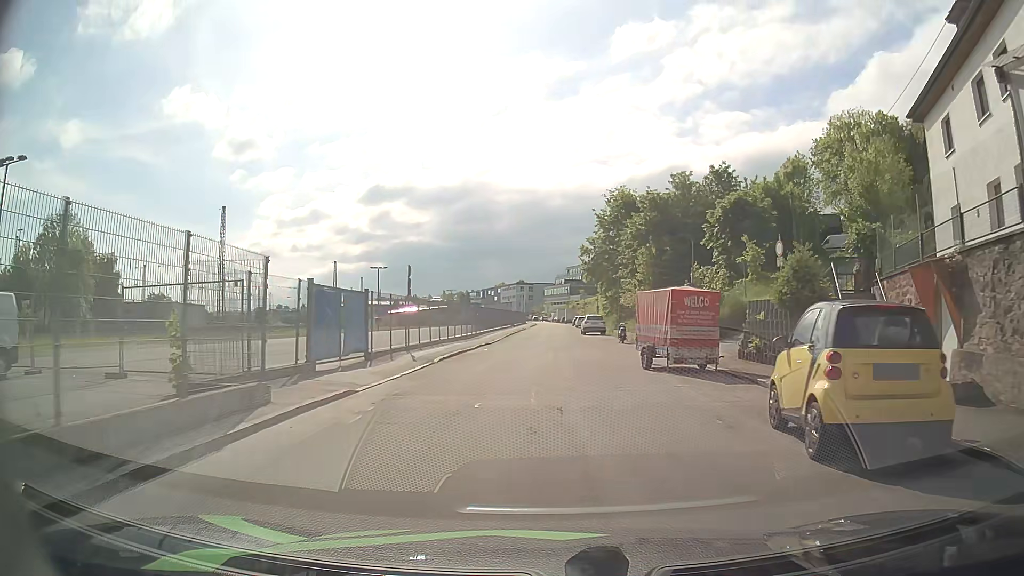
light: Day
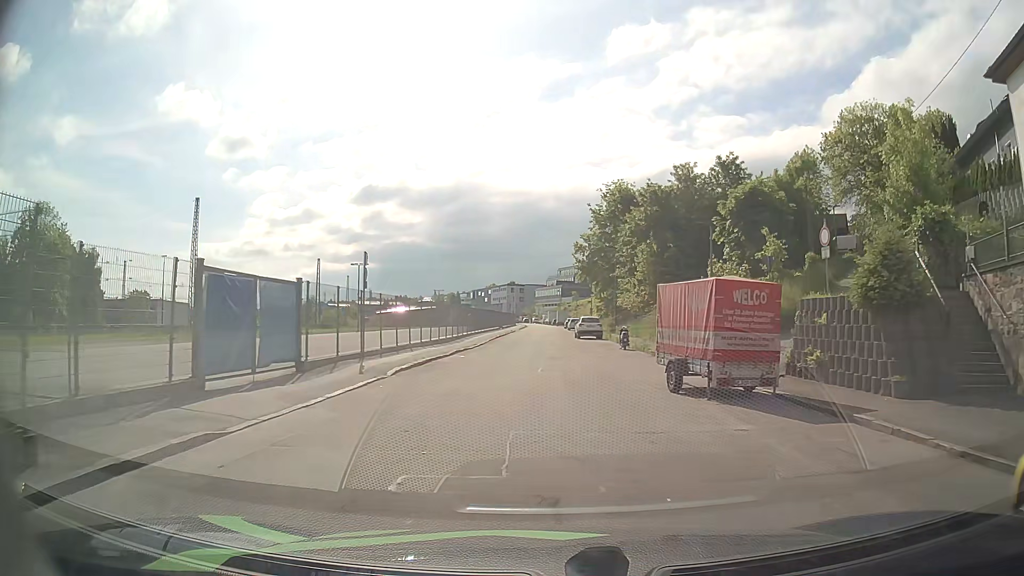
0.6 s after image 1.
(+0.1, +5.3) m; +1°
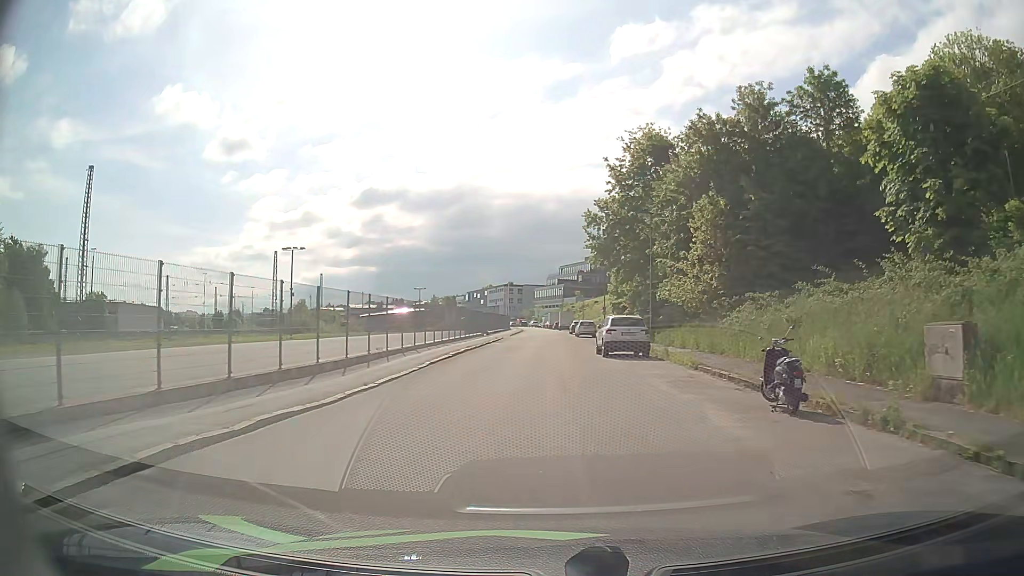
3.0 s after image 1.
(0.0, +22.3) m; 0°
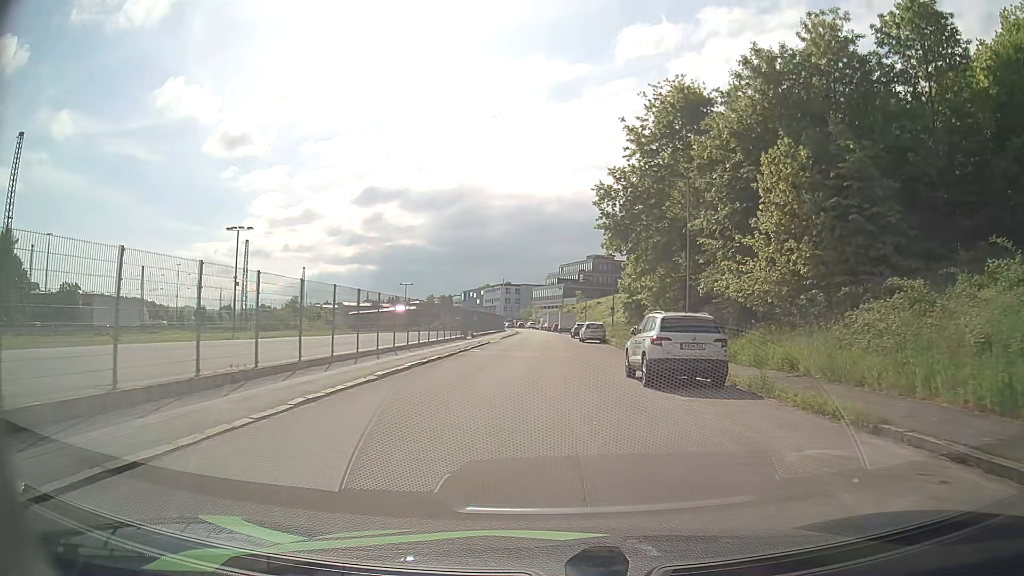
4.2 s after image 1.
(0.0, +11.4) m; 0°
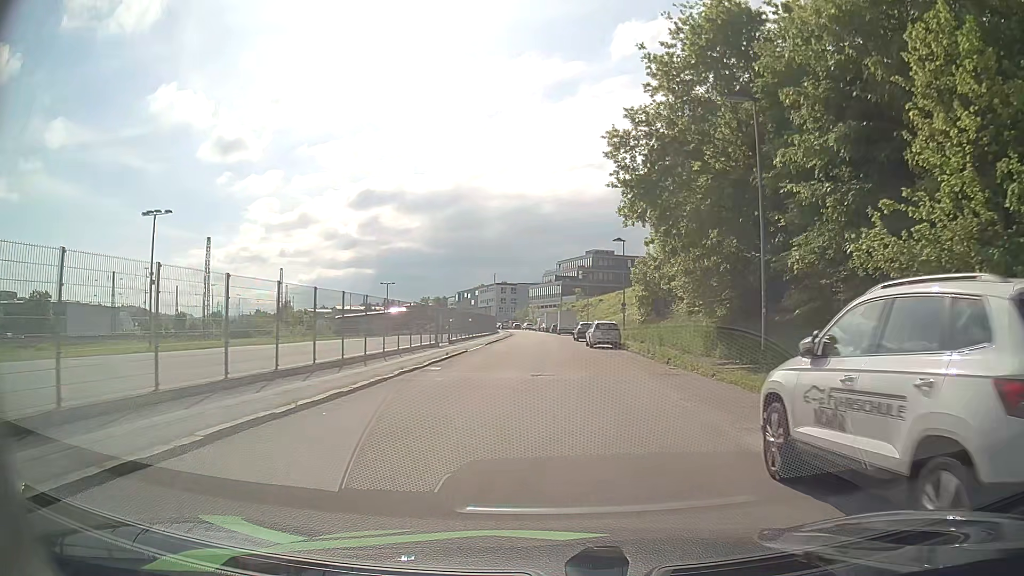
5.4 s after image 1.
(+0.1, +11.4) m; 0°
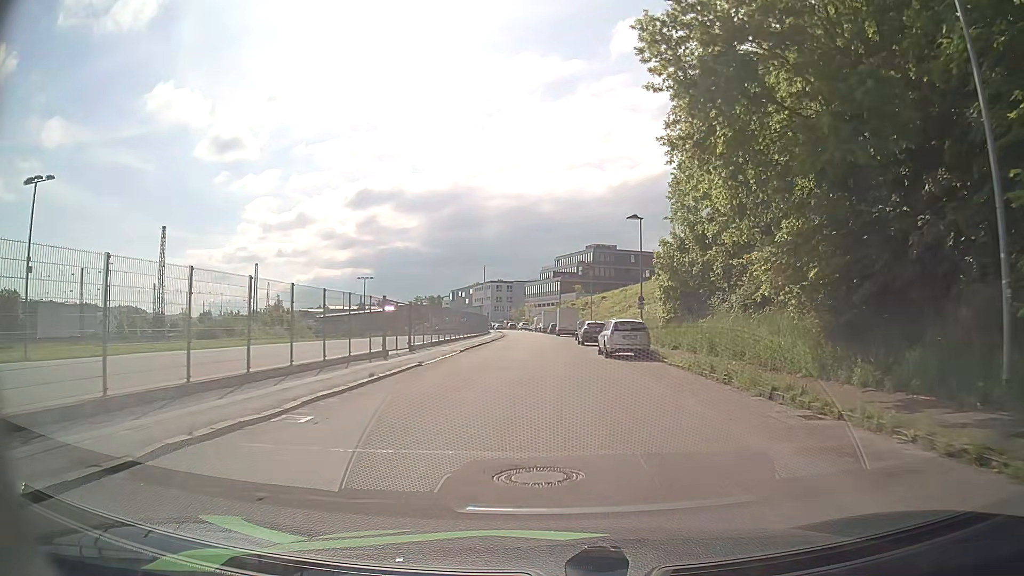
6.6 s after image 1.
(0.0, +11.5) m; 0°
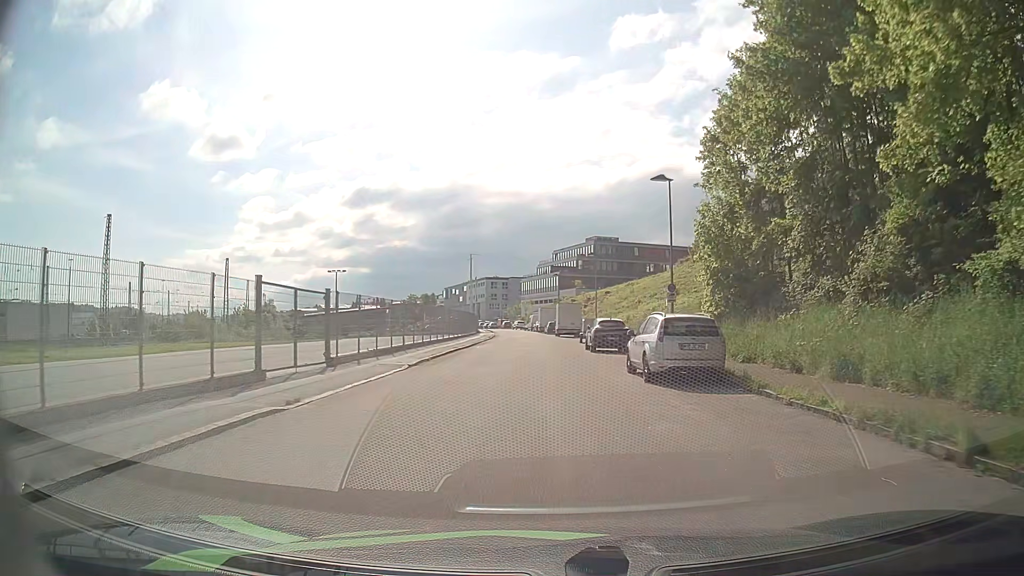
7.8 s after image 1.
(+0.1, +11.5) m; 0°
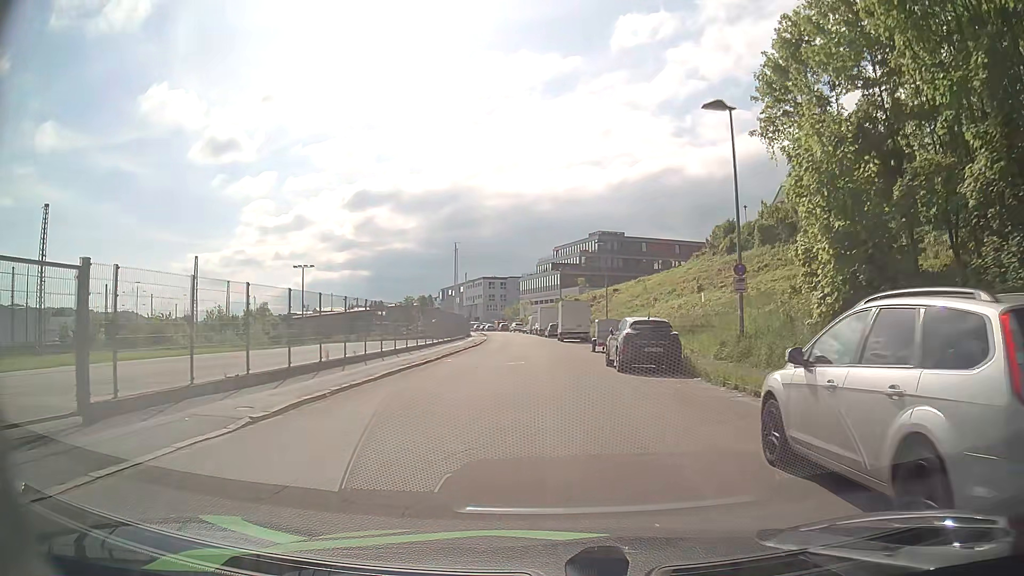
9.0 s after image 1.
(+0.1, +11.4) m; +1°
(0, +10) (0, +20) (0, +30) (-1, +40) (-1, +50) (-2, +60) (-3, +70) (-4, +80) (-5, +90) (-6, +100) m
